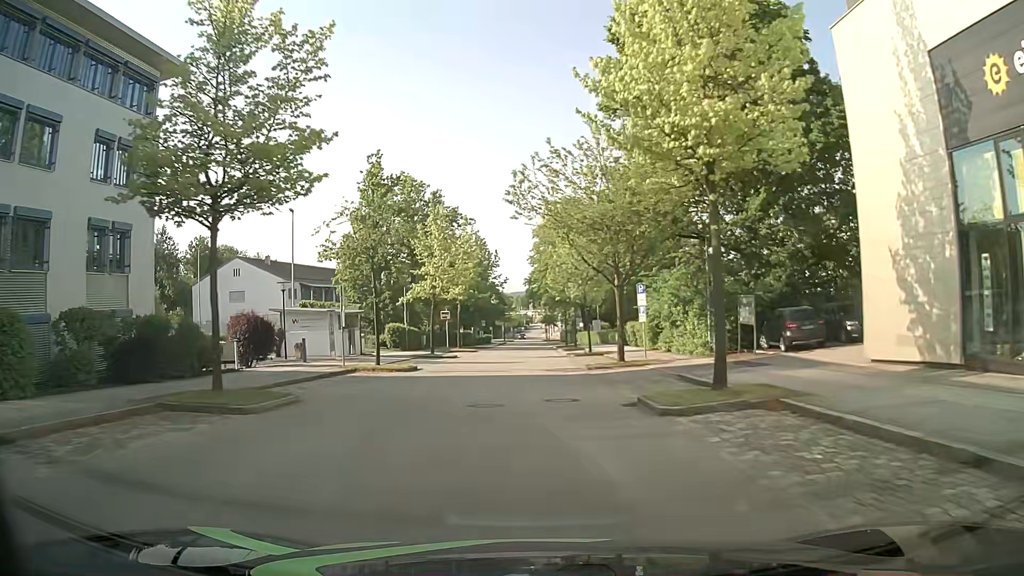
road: residential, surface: asphalt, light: Day
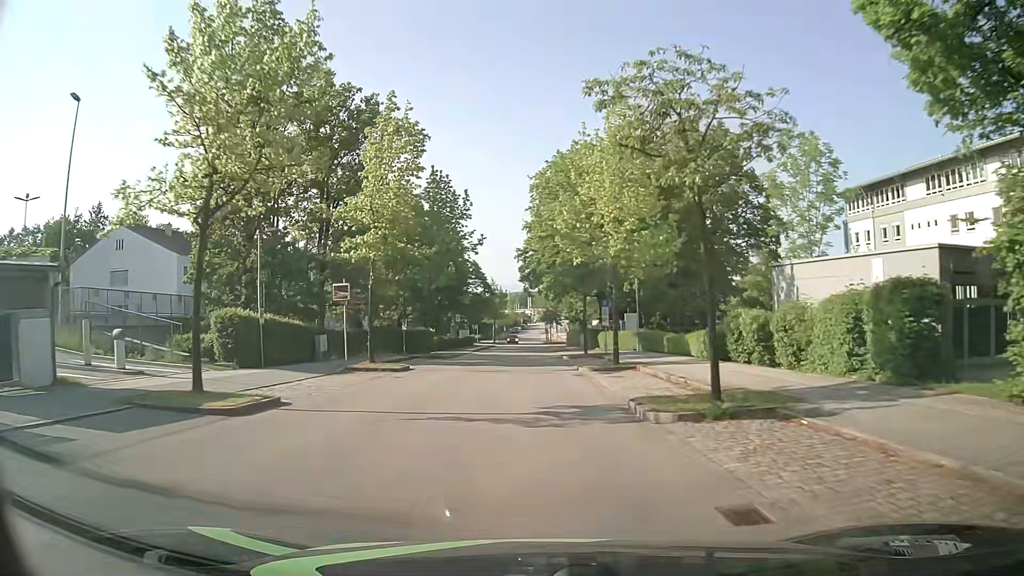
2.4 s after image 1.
(+0.2, +28.6) m; 0°
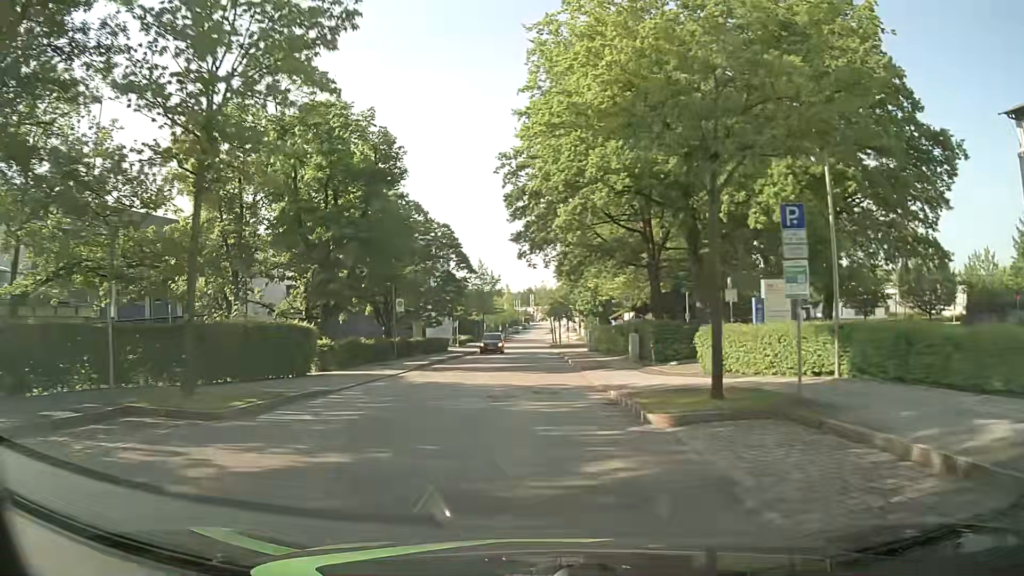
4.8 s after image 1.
(-0.1, +28.5) m; 0°
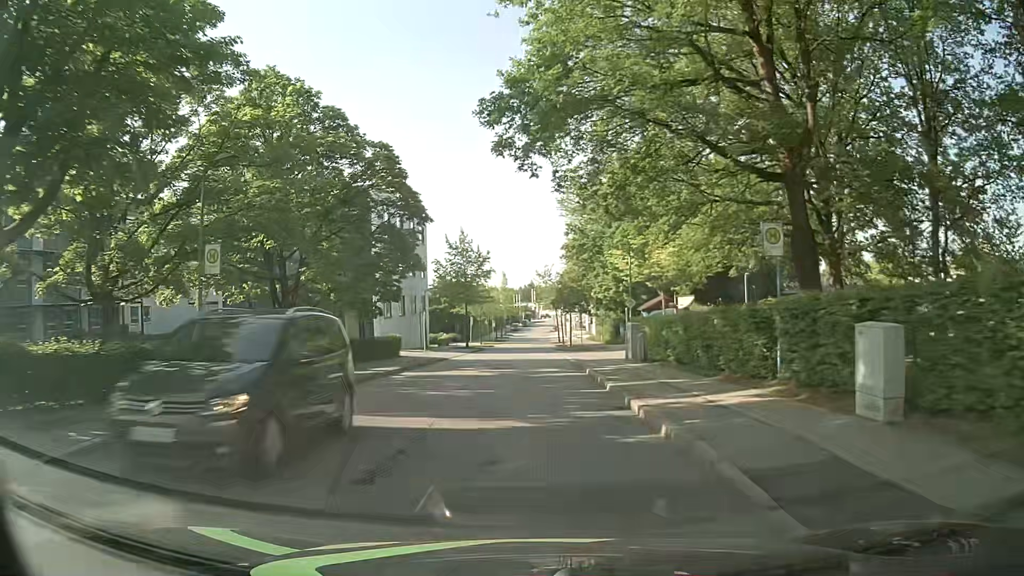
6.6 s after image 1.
(0.0, +21.5) m; 0°
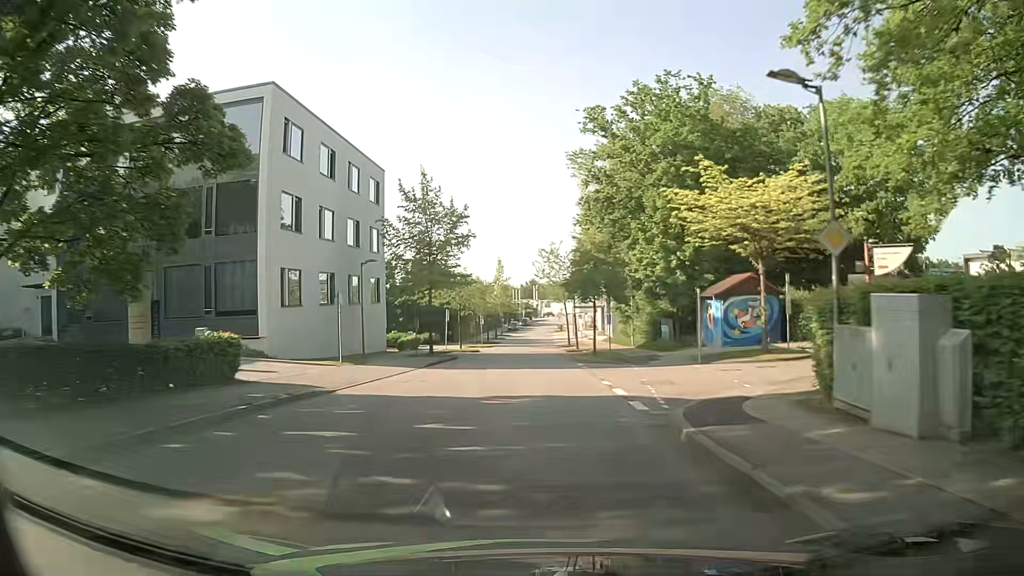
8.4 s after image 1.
(-0.1, +21.6) m; -1°
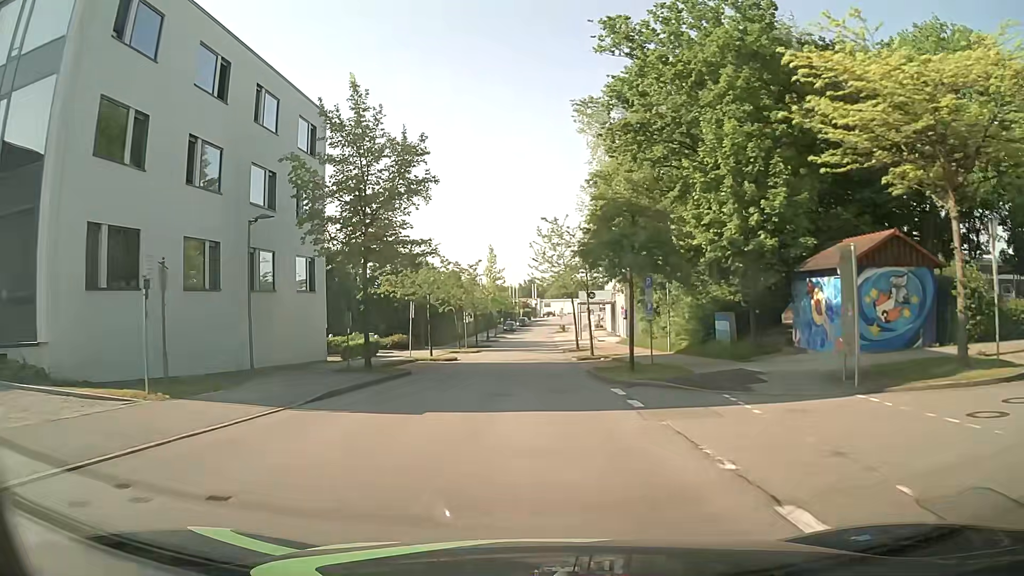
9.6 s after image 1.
(+0.2, +14.5) m; +1°
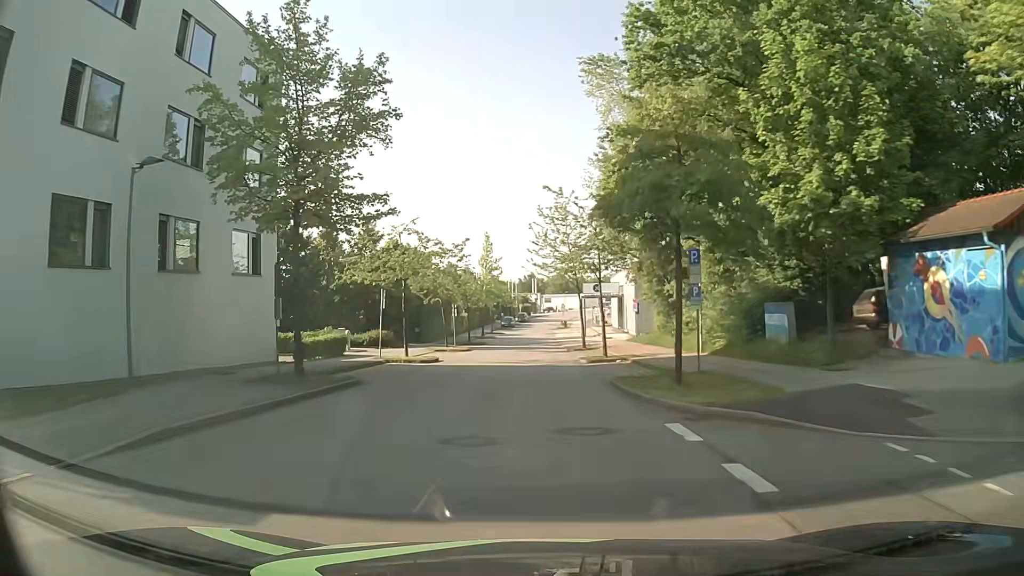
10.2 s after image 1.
(0.0, +7.2) m; 0°
(0, +10) (0, +20) (0, +30) (0, +40) (0, +50) (0, +60) (0, +70) (0, +80) (+1, +90) (+1, +100) m
